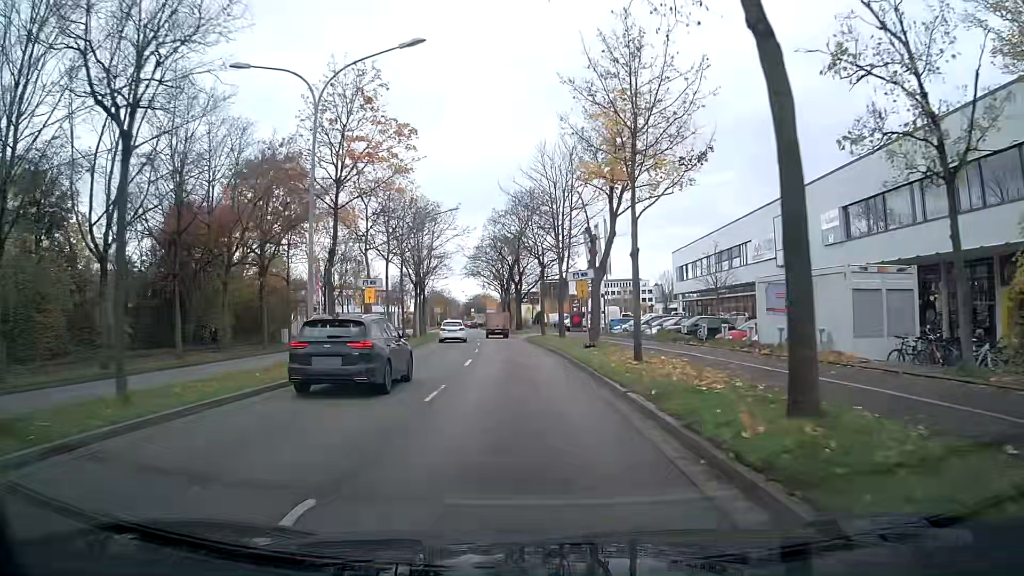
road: primary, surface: asphalt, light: Day
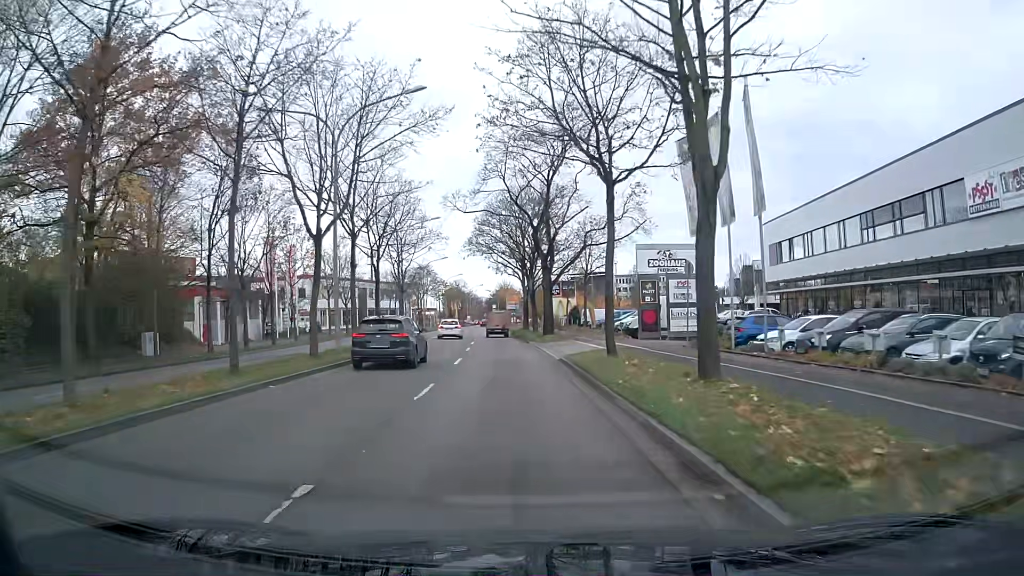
(-0.5, +27.3) m; -2°
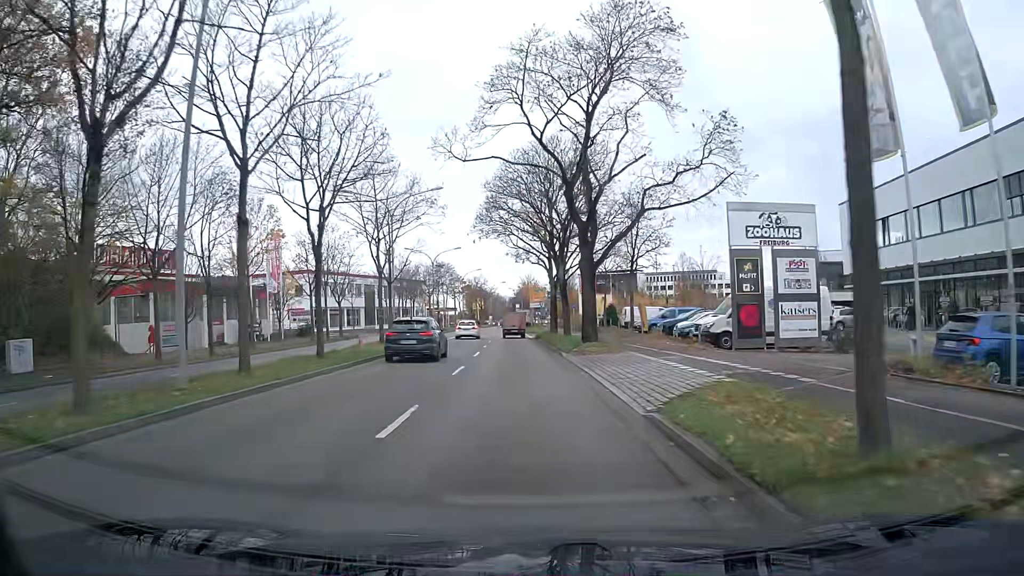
(-0.2, +13.2) m; -2°
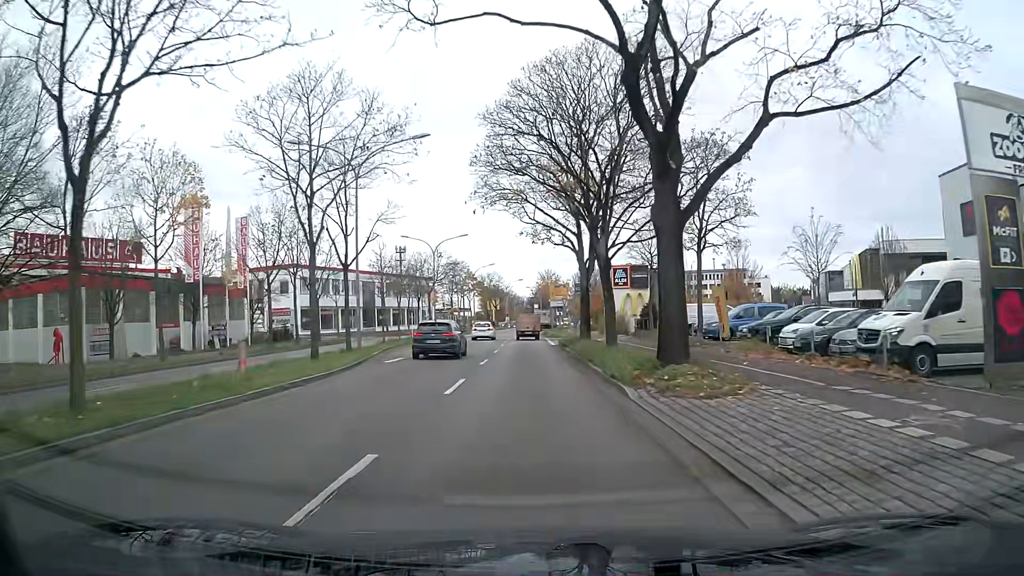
(-0.1, +13.1) m; -1°
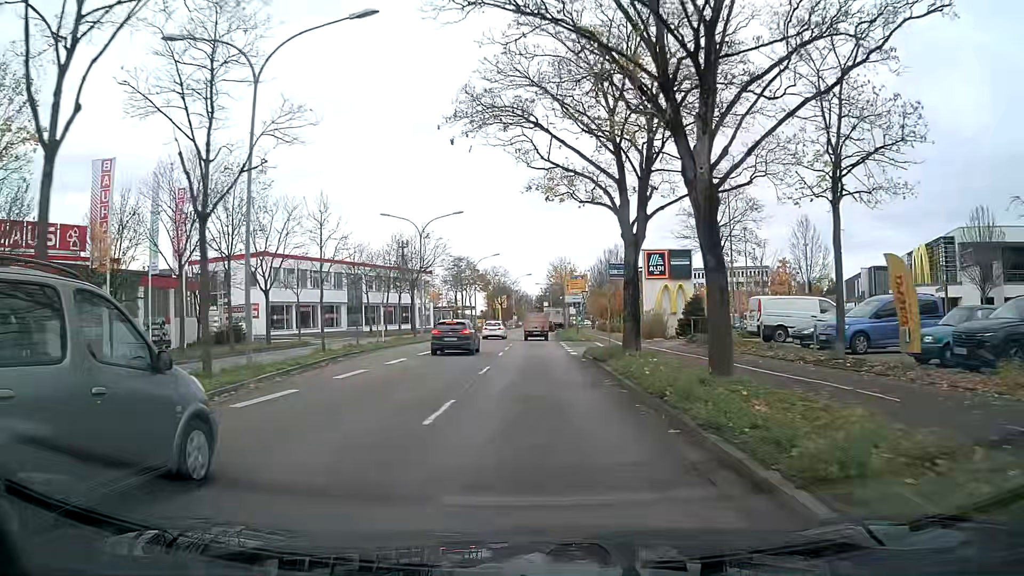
(-0.1, +13.2) m; -1°
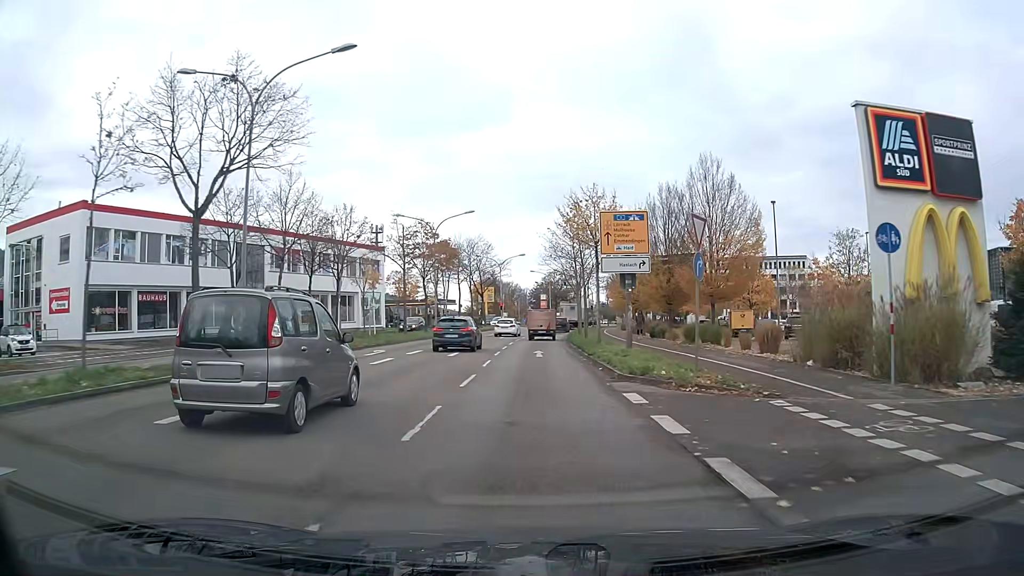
(0.0, +32.7) m; +1°
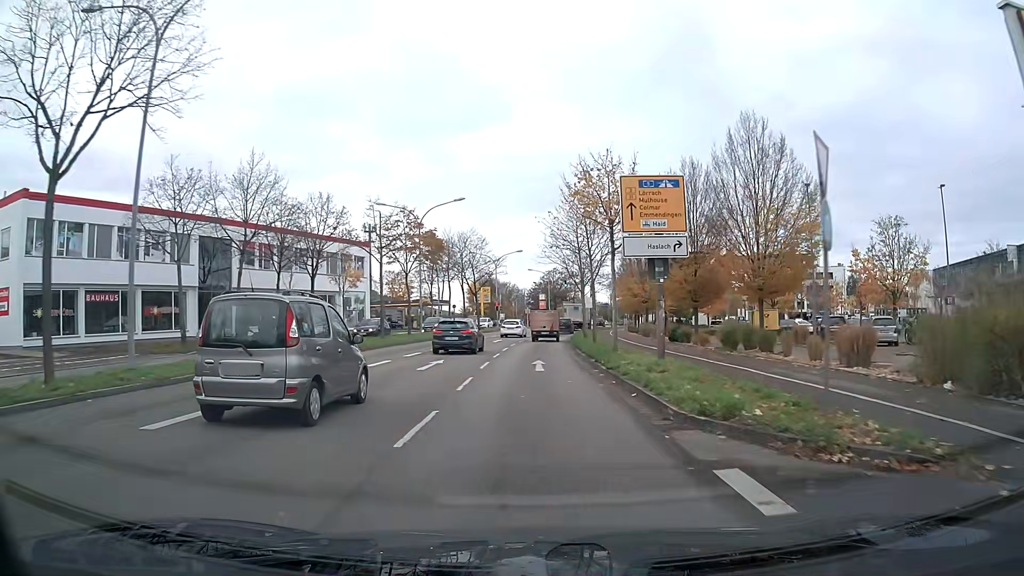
(0.0, +6.4) m; 0°
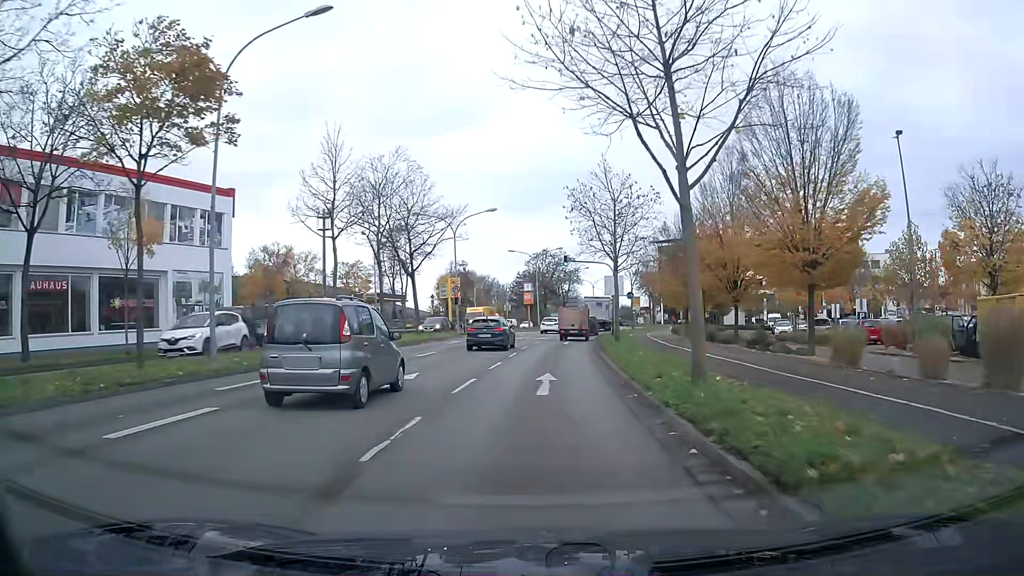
(+0.4, +31.2) m; +2°
(0, +10) (+1, +20) (+1, +30) (+2, +40) (+3, +50) (+5, +60) (+7, +70) (+8, +79) (+10, +89) (+12, +99) m
